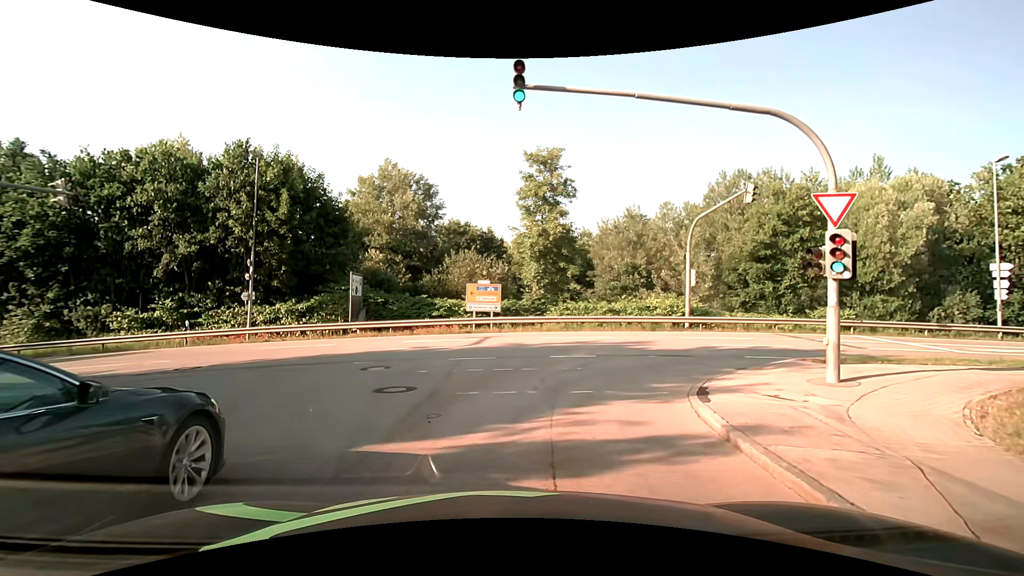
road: residential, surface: asphalt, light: Day
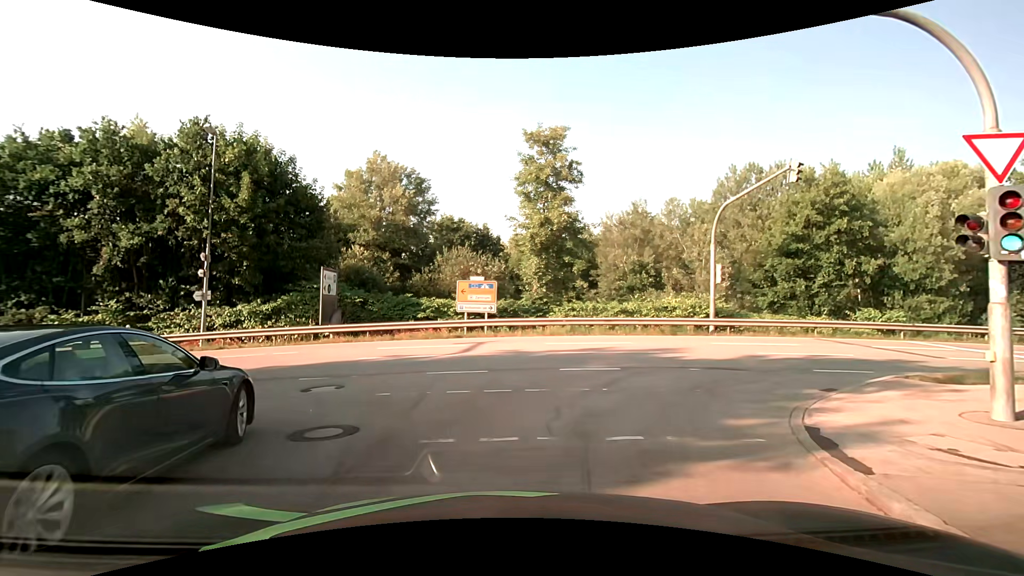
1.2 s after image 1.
(0.0, +3.8) m; -1°
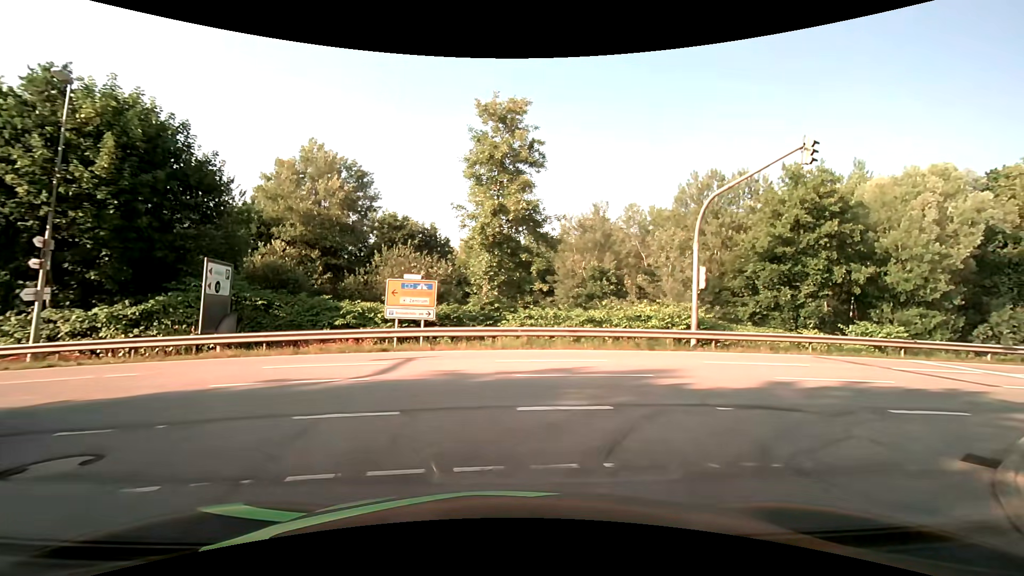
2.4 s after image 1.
(+0.2, +4.5) m; +7°
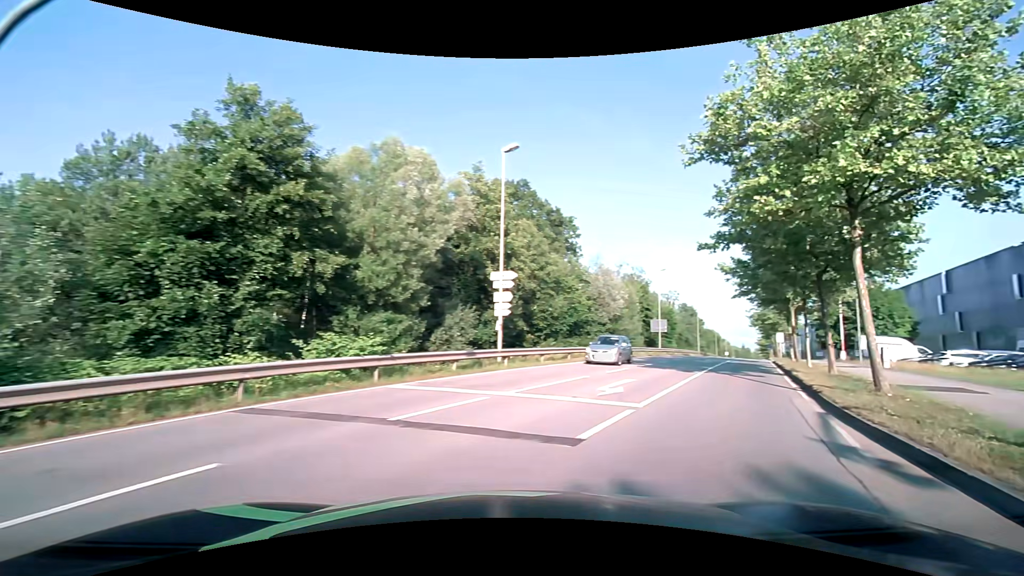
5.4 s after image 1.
(+4.6, +10.4) m; +59°
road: secondary
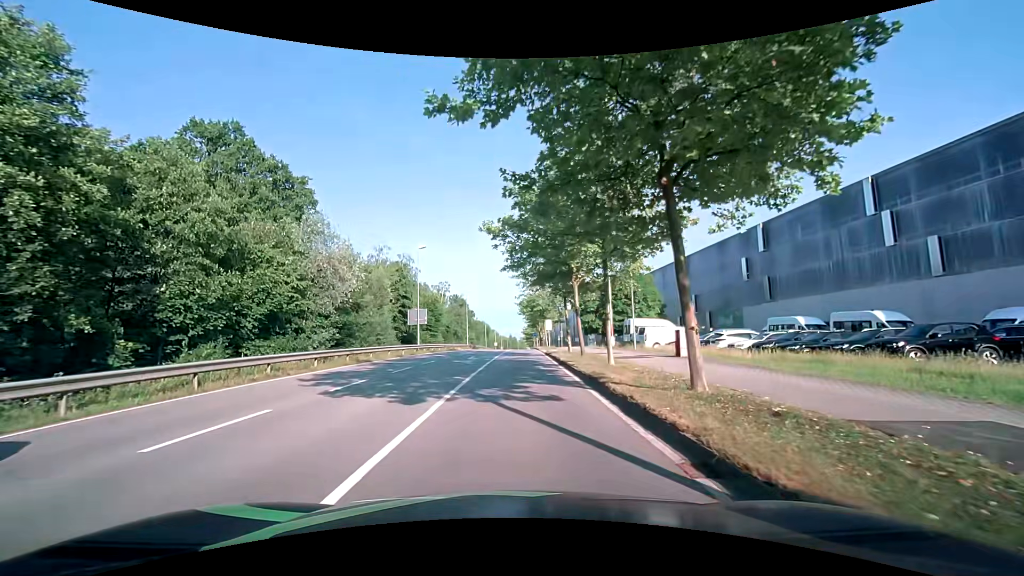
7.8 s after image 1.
(+4.5, +12.6) m; +23°
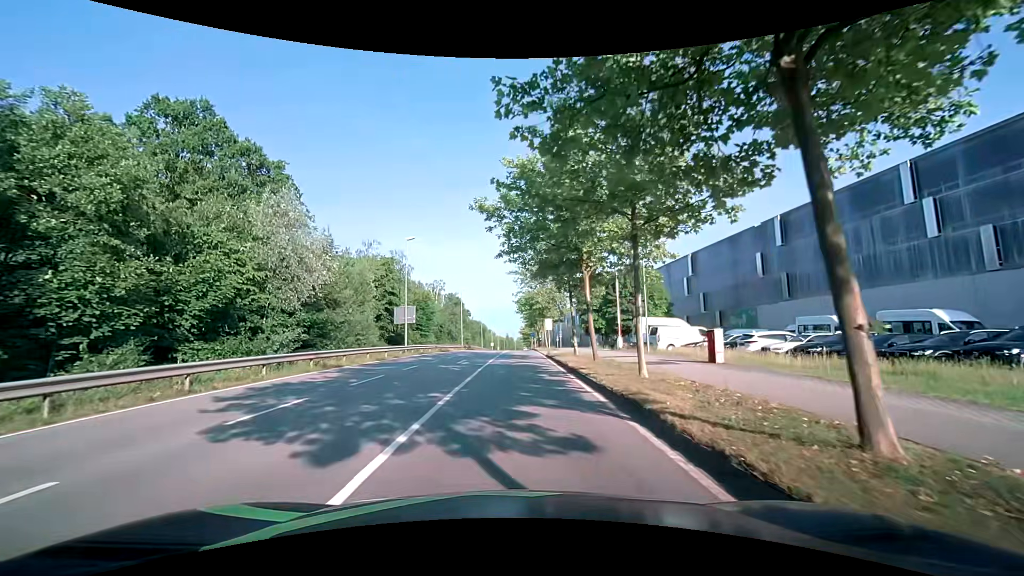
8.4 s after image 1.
(0.0, +4.4) m; +1°
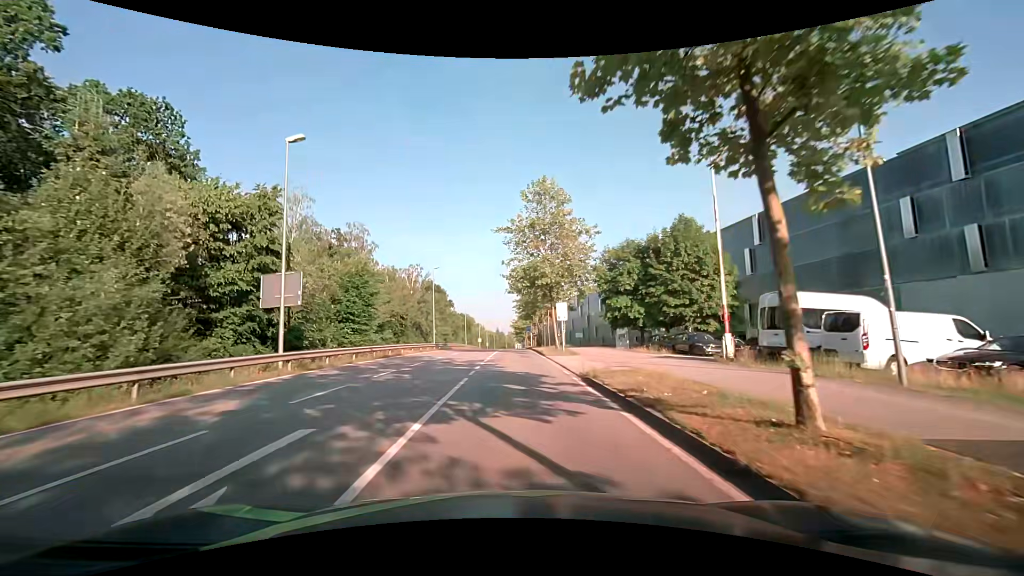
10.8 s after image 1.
(+0.2, +22.2) m; +1°
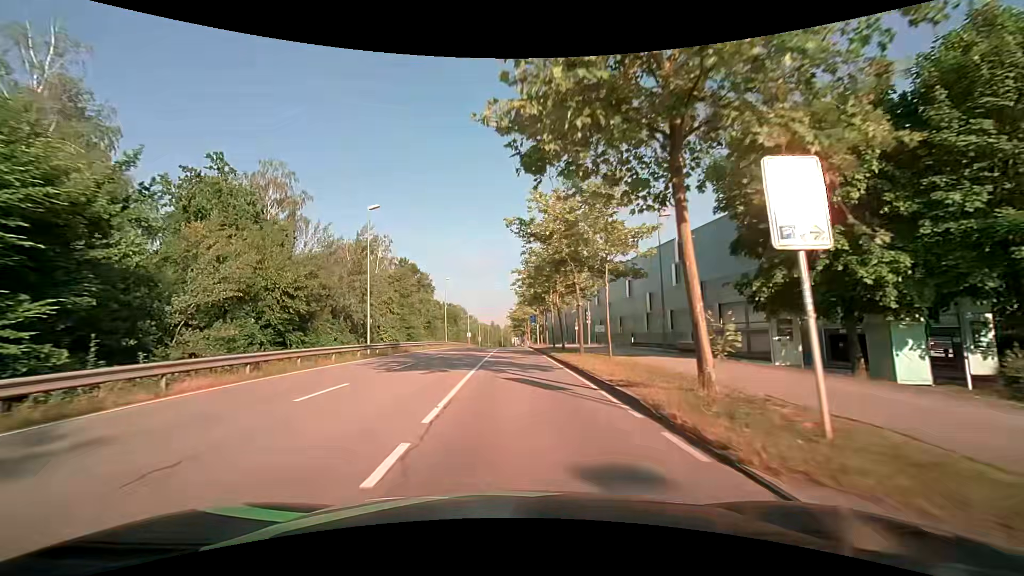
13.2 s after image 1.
(+0.1, +27.6) m; 0°
(0, +10) (0, +20) (0, +30) (0, +40) (0, +50) (+1, +60) (+1, +70) (+1, +80) (+1, +90) (+1, +100) m
